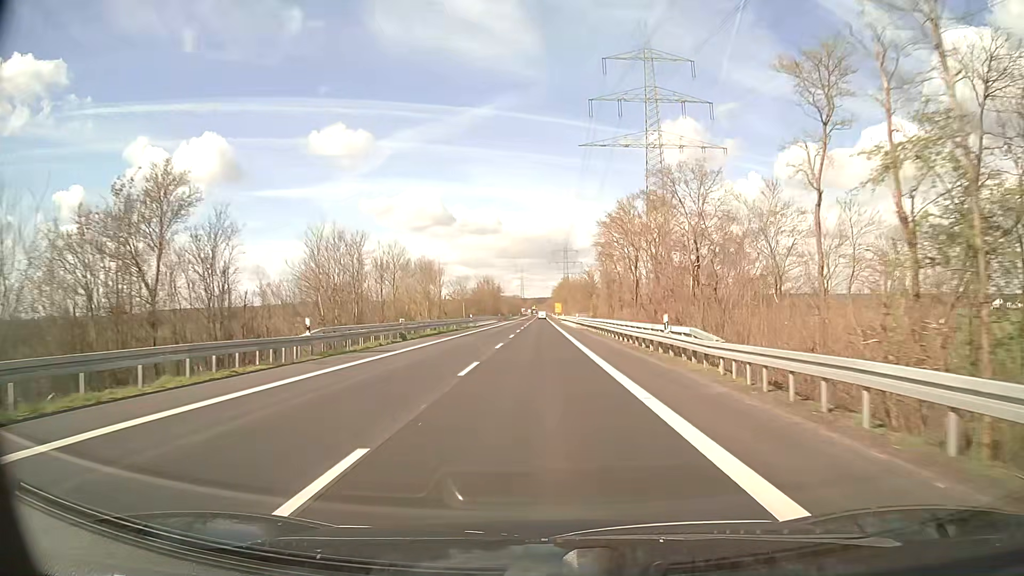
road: secondary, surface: asphalt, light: Day
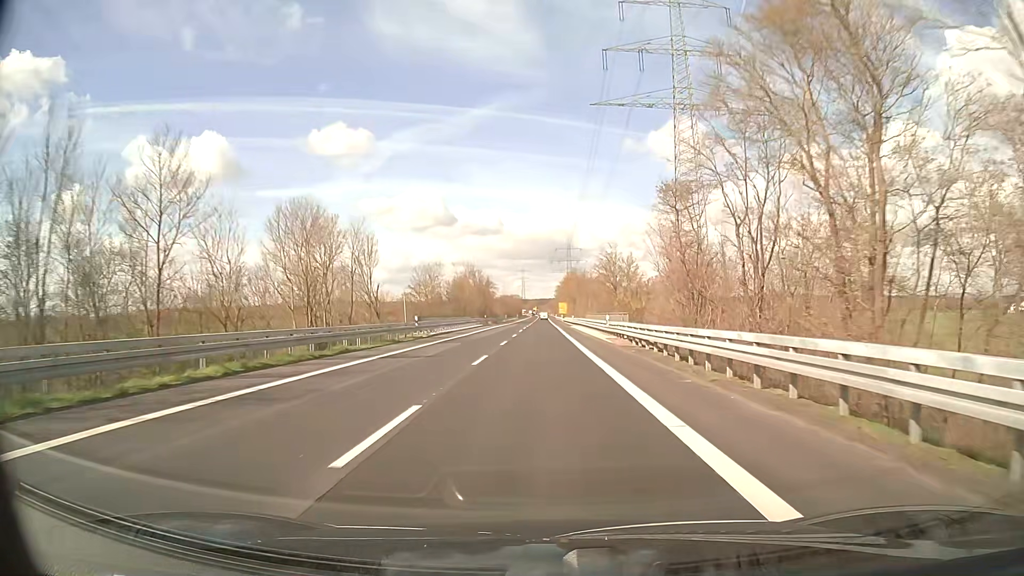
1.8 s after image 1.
(-0.2, +33.1) m; 0°
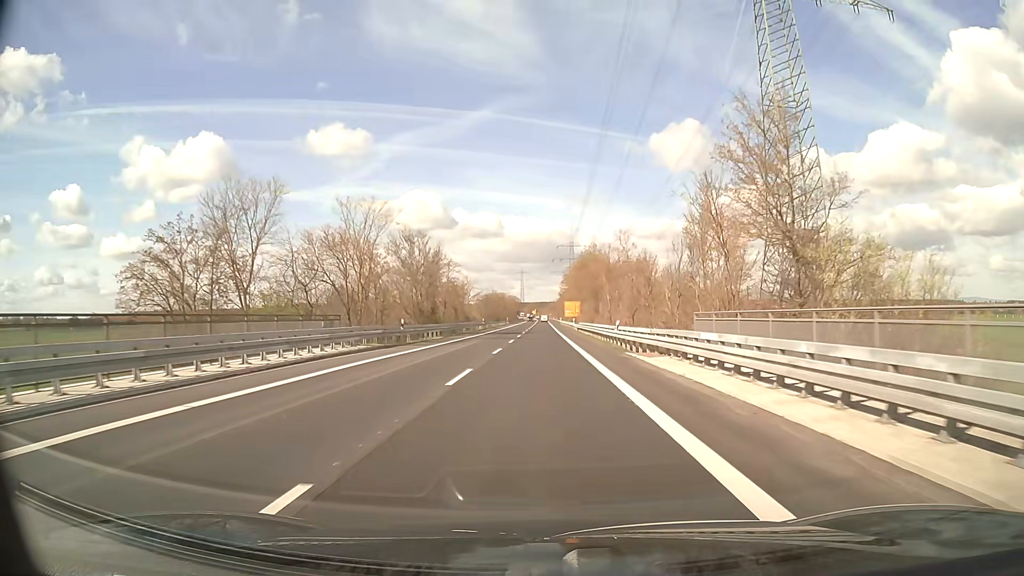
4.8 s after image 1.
(-0.1, +53.1) m; 0°
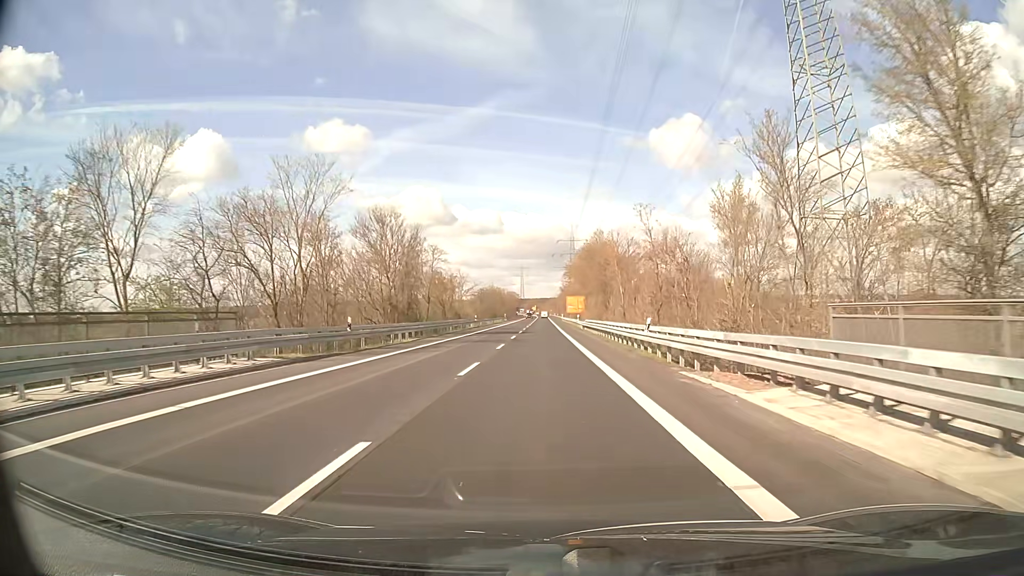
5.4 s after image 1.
(0.0, +10.3) m; 0°
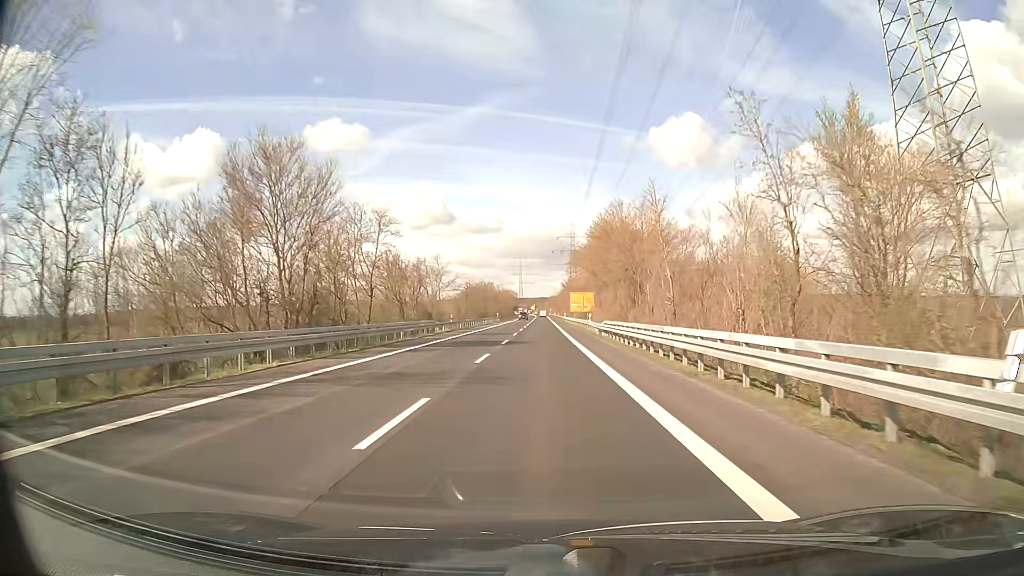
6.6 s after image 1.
(0.0, +20.5) m; 0°
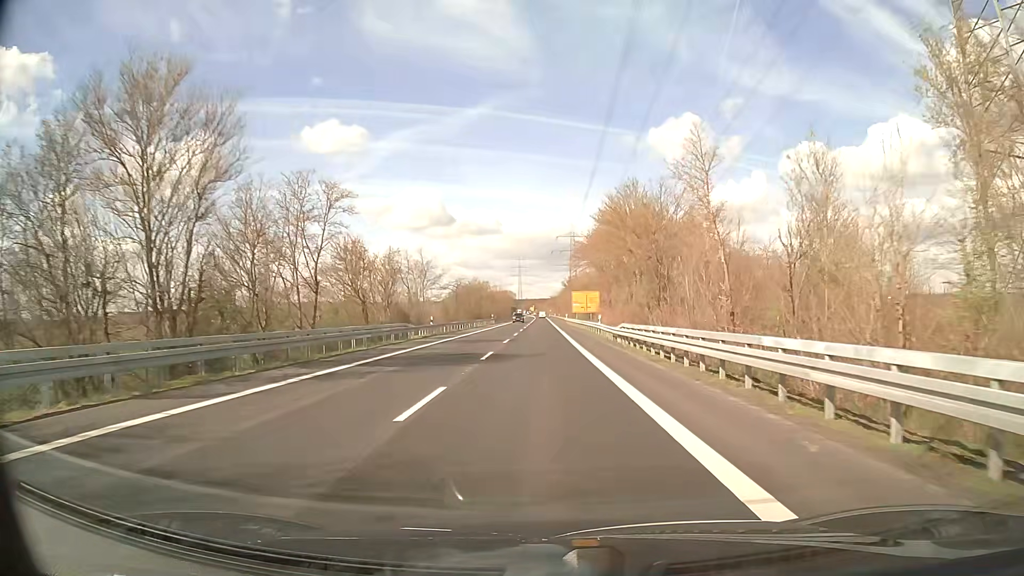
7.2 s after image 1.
(0.0, +10.2) m; 0°
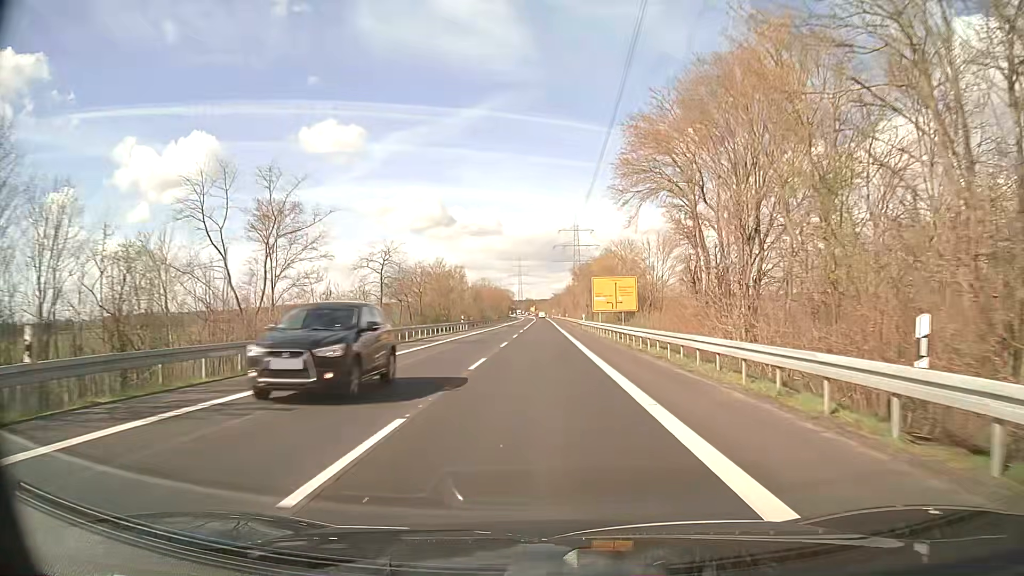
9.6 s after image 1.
(-0.1, +40.4) m; 0°
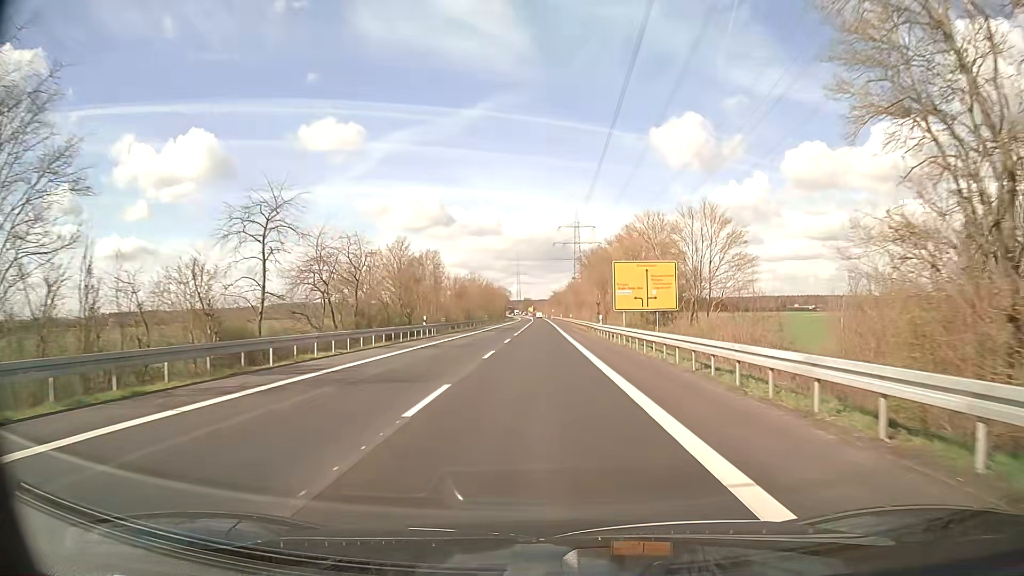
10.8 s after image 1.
(0.0, +19.9) m; 0°
(0, +10) (0, +20) (0, +30) (0, +40) (0, +50) (0, +60) (0, +70) (0, +80) (0, +90) (0, +100) m
